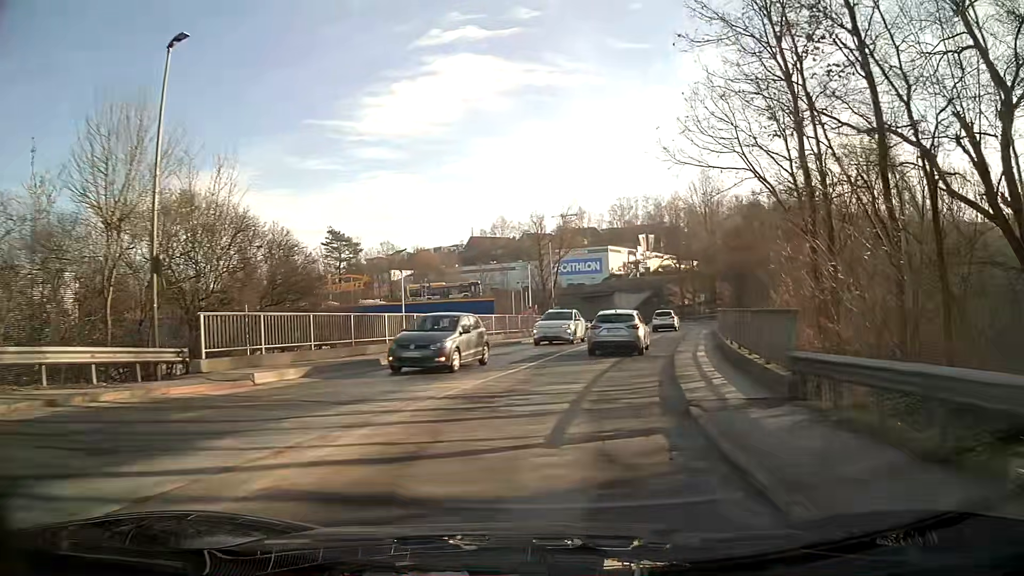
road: tertiary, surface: asphalt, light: Day
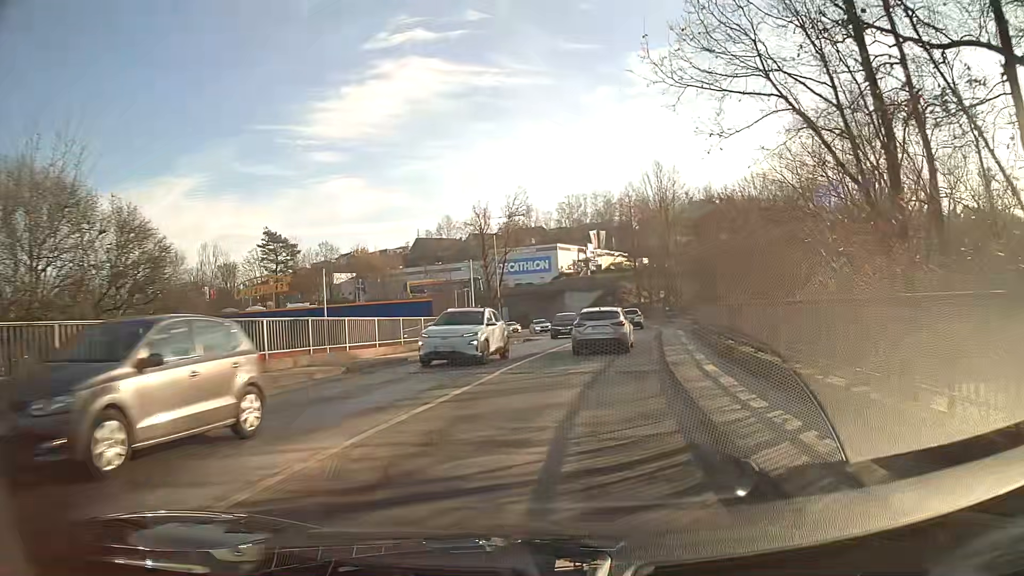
(+0.2, +6.4) m; +4°
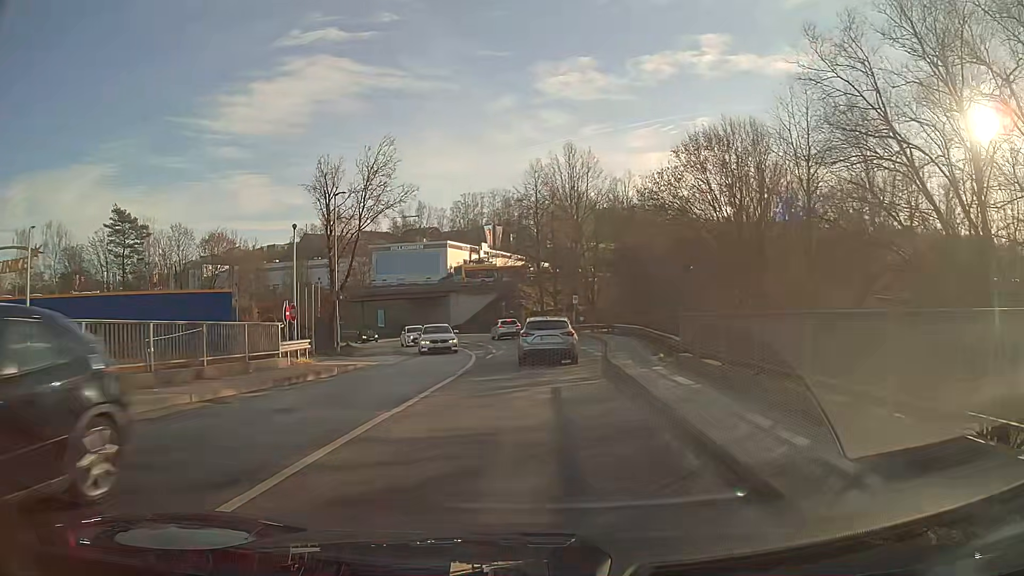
(+1.5, +18.8) m; +8°
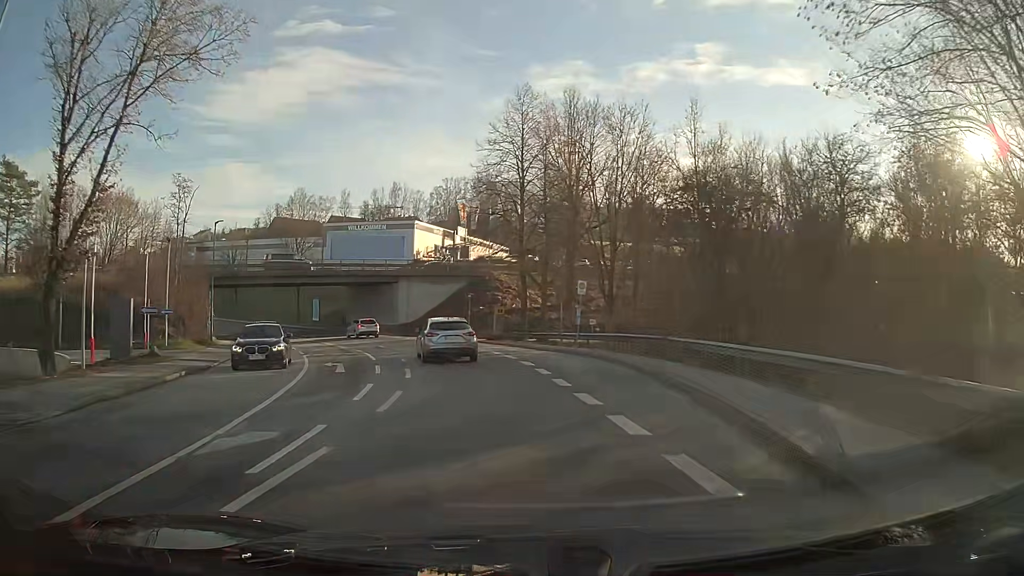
(+0.4, +25.1) m; 0°
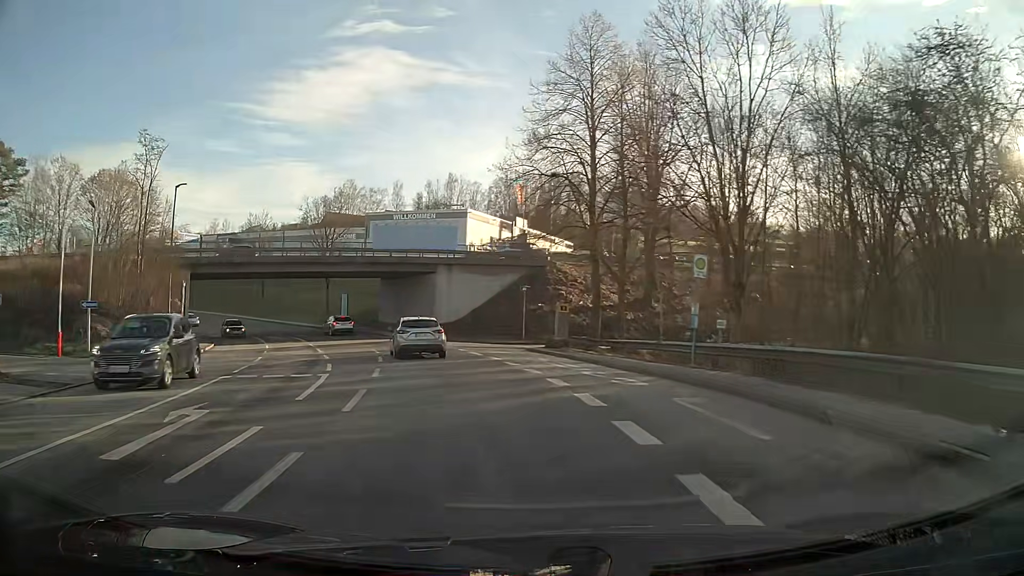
(-0.7, +13.0) m; -6°
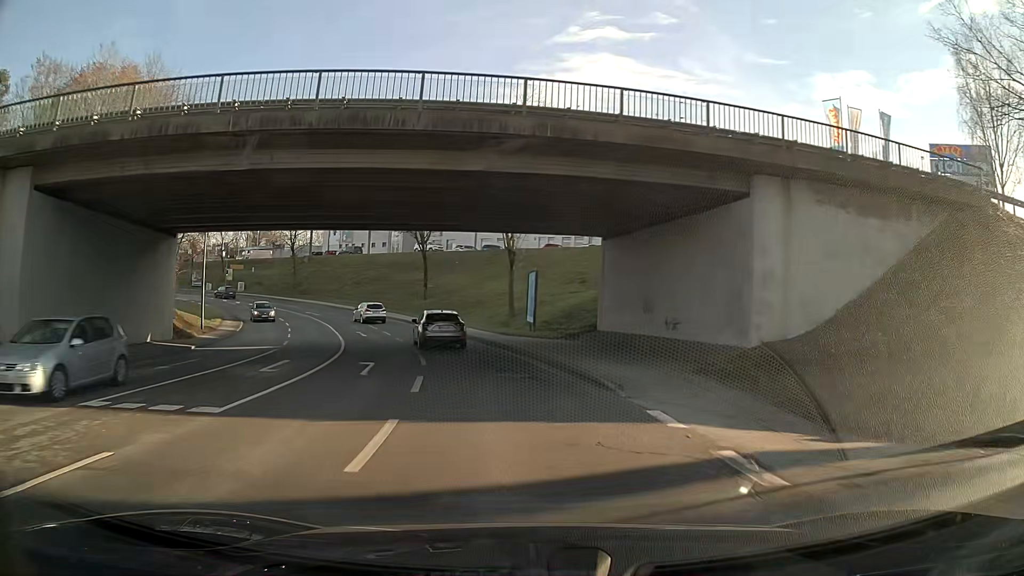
(-6.4, +34.0) m; -20°
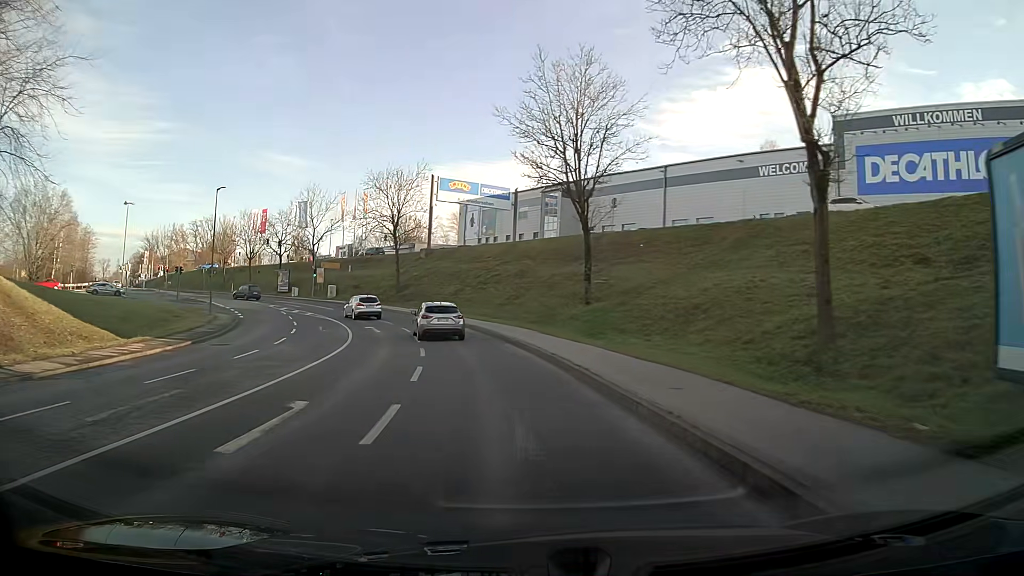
(-3.1, +29.3) m; -13°
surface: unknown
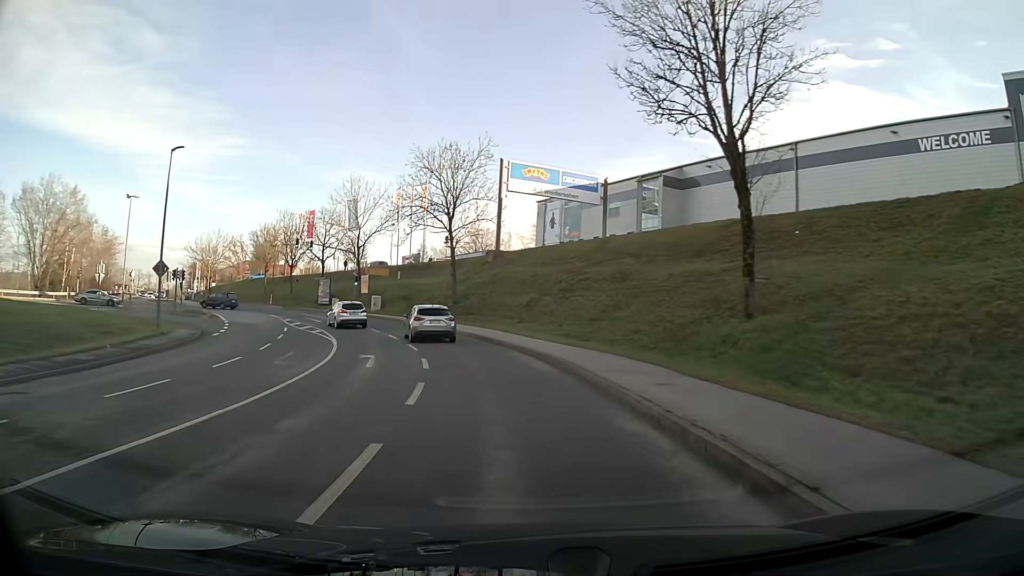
(-1.3, +14.9) m; -9°
